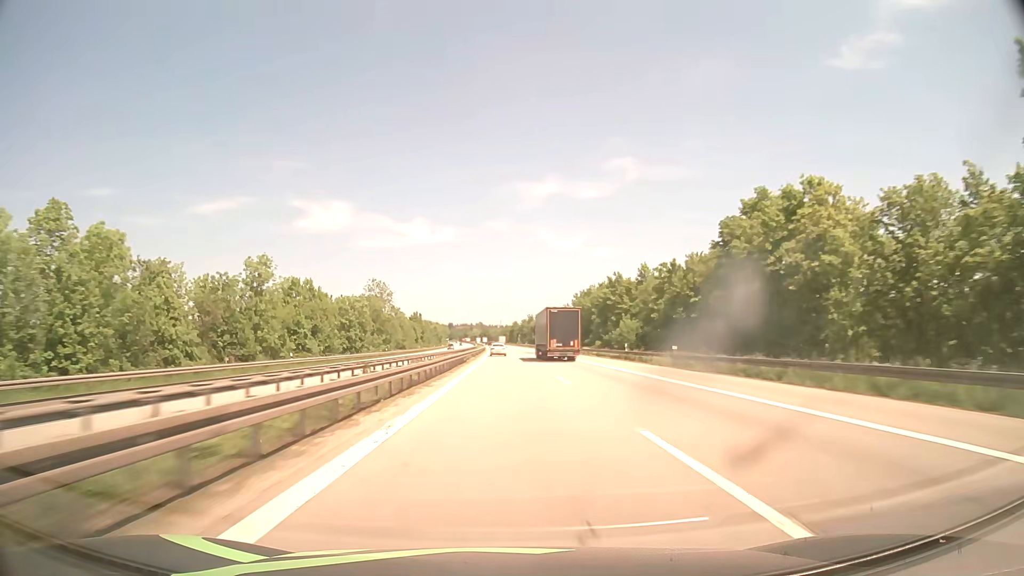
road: motorway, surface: asphalt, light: Day
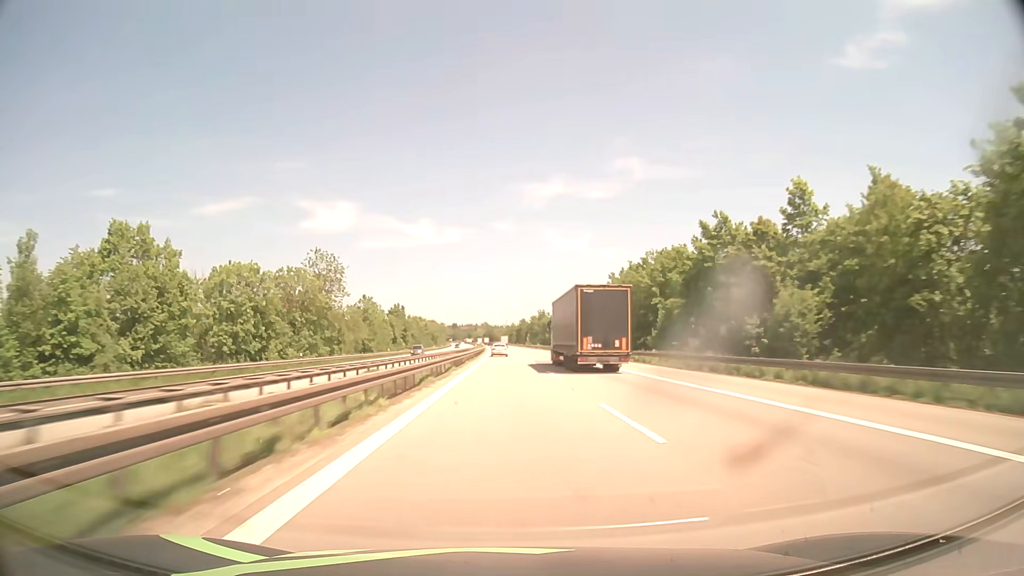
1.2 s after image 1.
(-0.3, +49.3) m; -1°
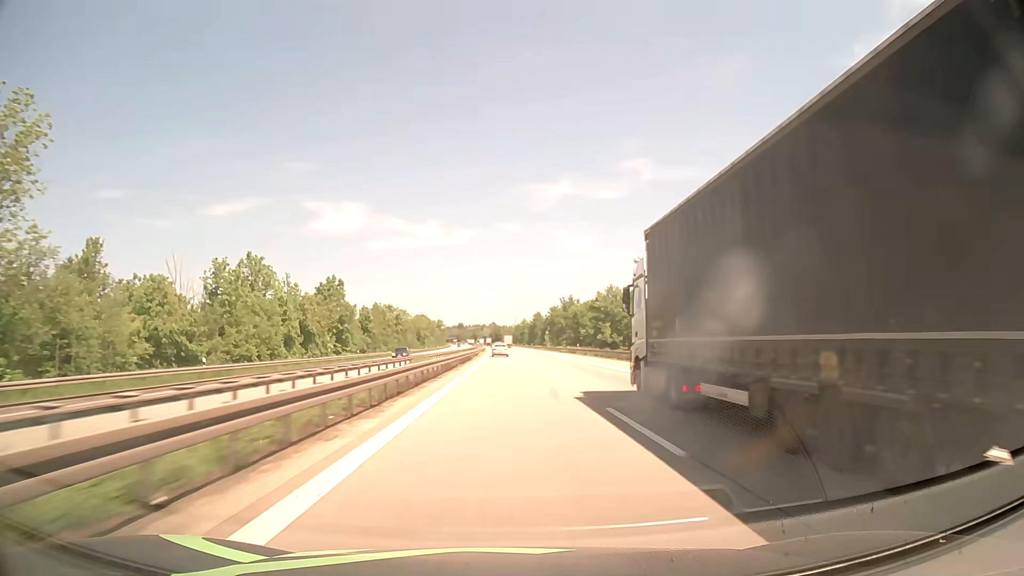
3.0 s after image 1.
(-0.5, +73.5) m; -1°
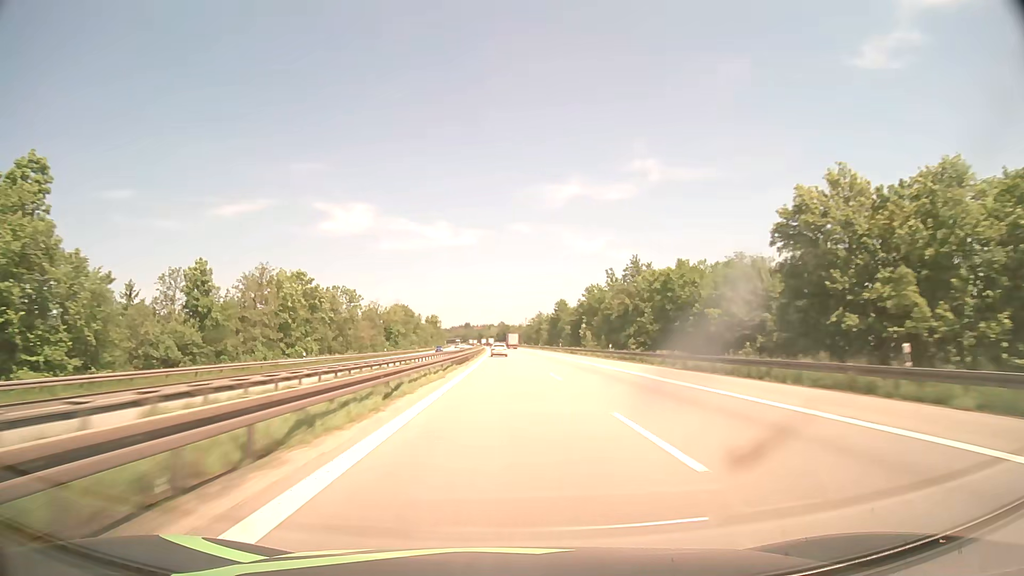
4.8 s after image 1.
(-0.4, +73.2) m; -1°
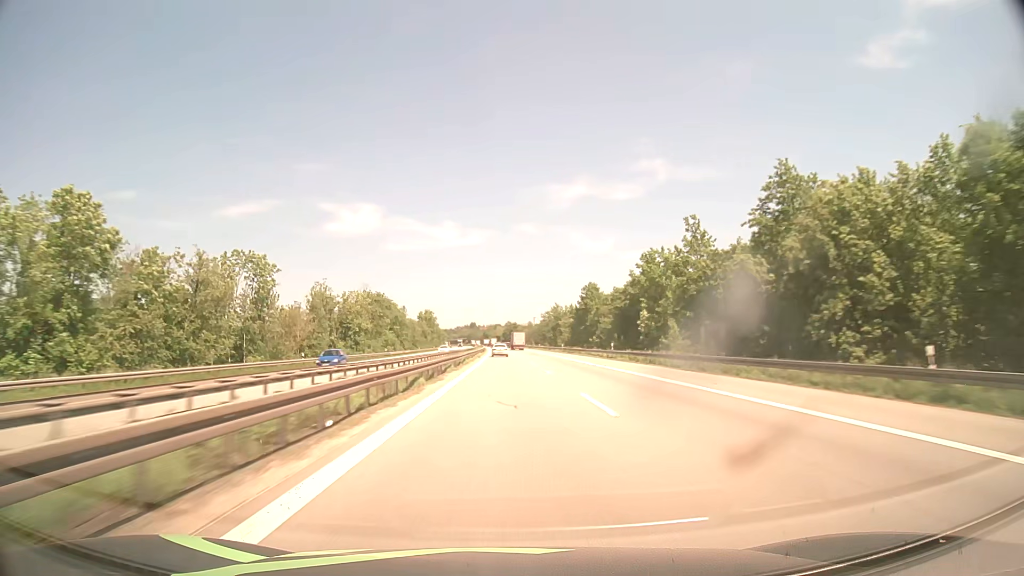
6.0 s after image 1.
(-0.2, +48.8) m; -1°
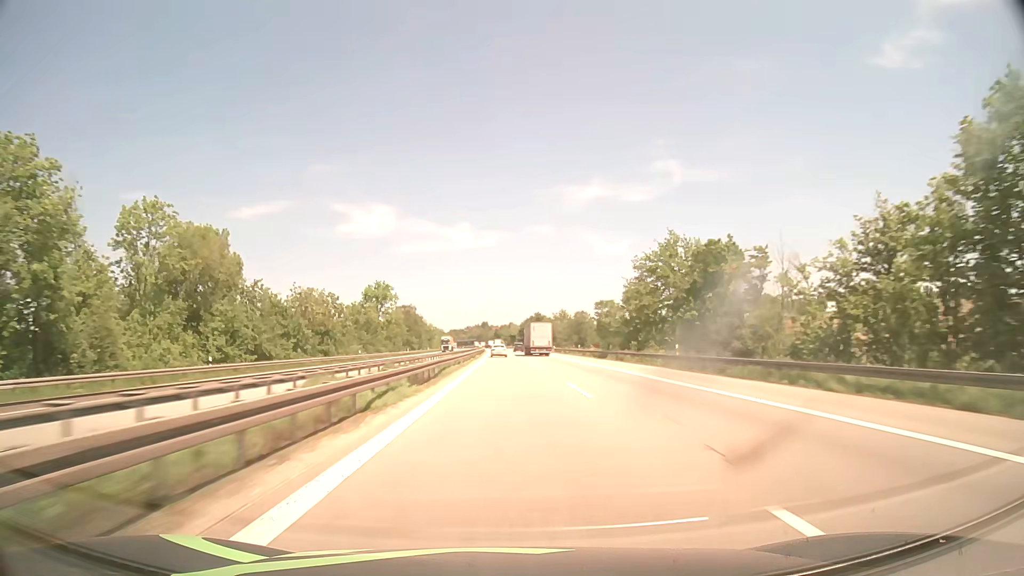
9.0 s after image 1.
(-1.4, +121.8) m; -1°
